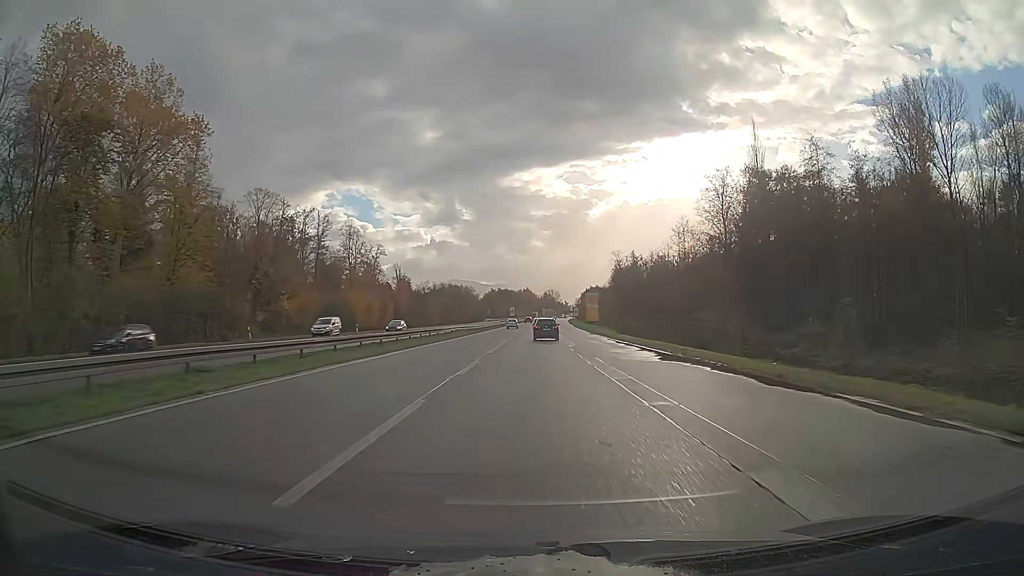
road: trunk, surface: asphalt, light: Day
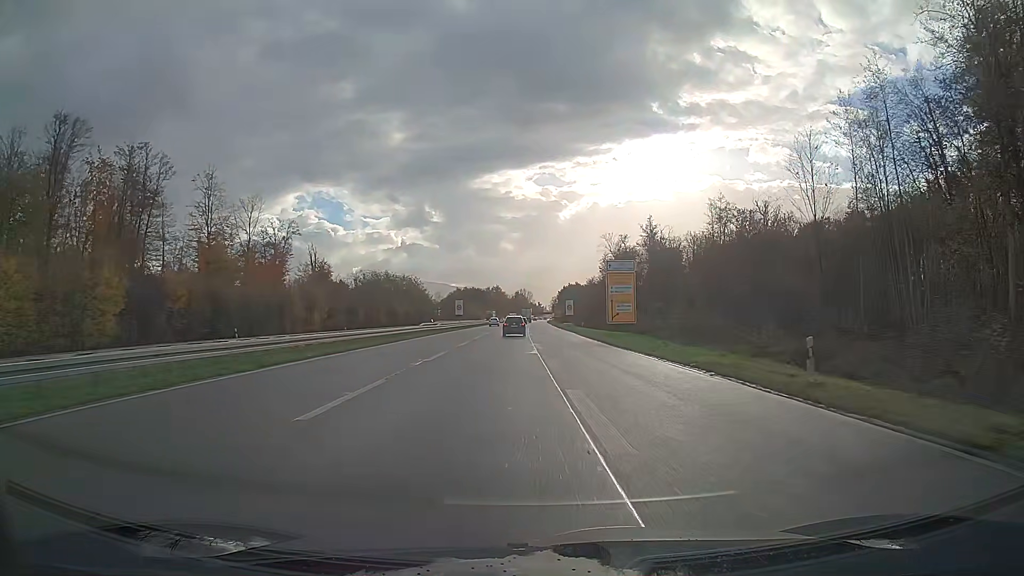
(+1.5, +68.1) m; +2°
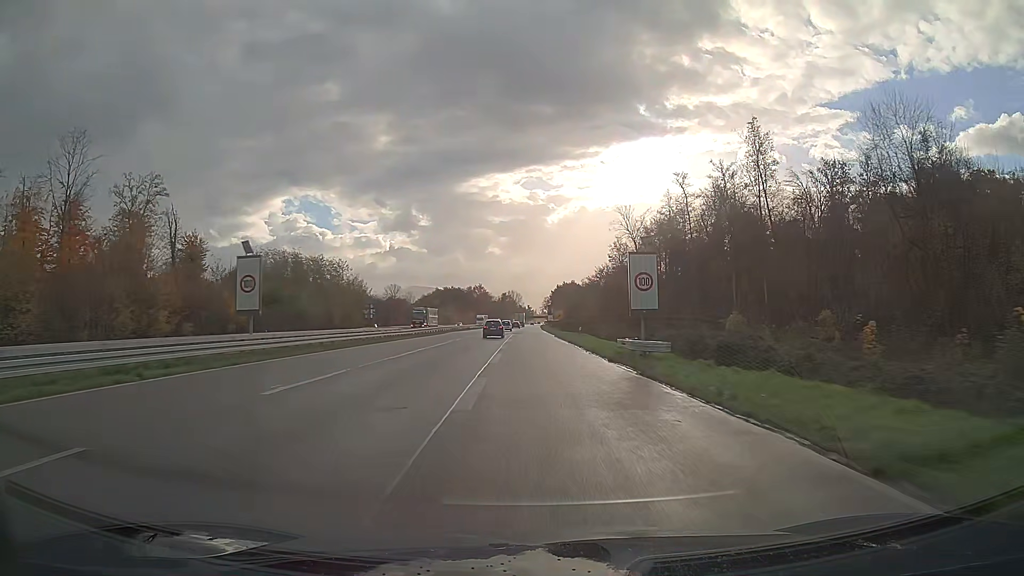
(+0.6, +67.7) m; +1°
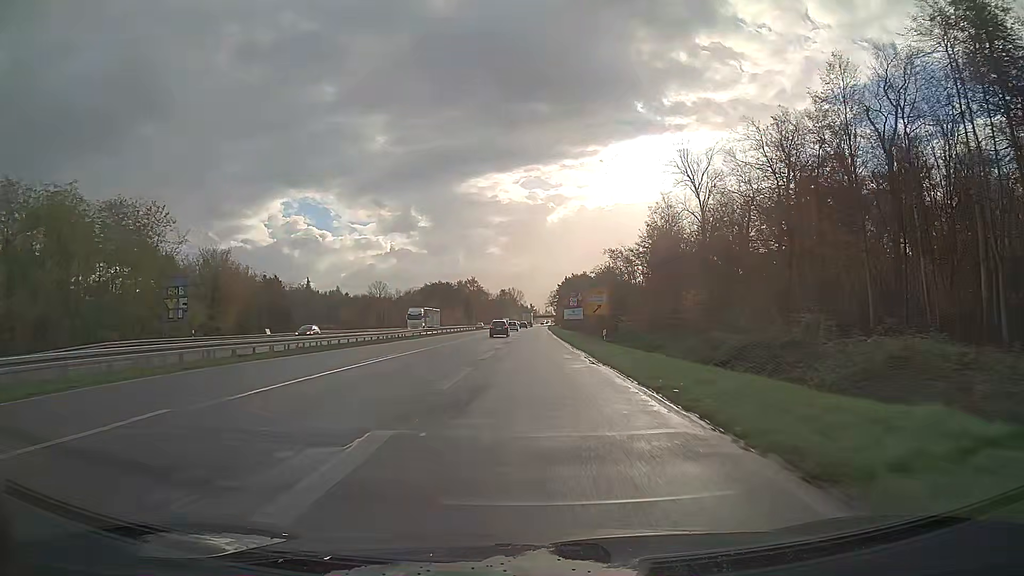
(-0.1, +67.2) m; 0°
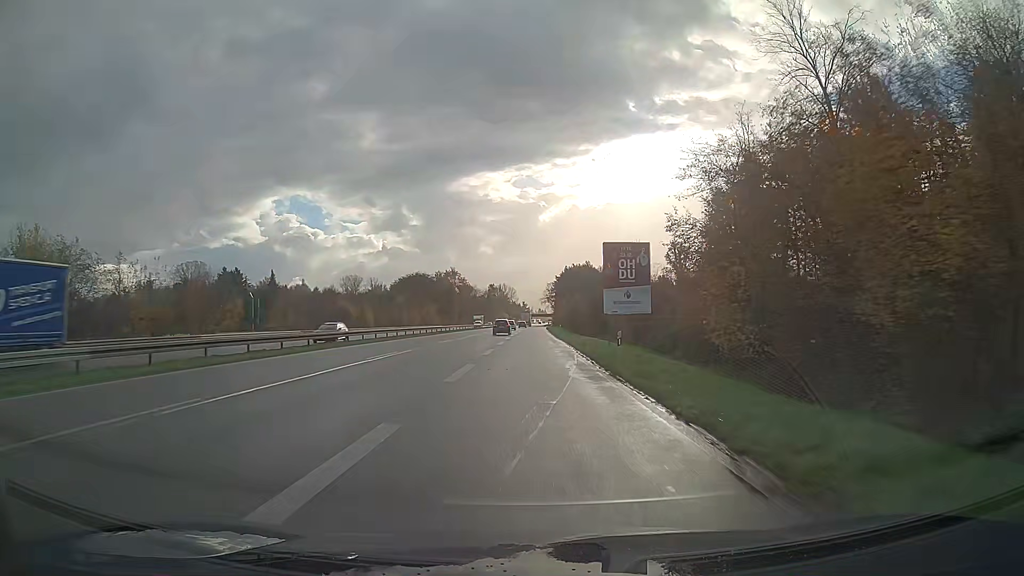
(+0.3, +53.5) m; +1°
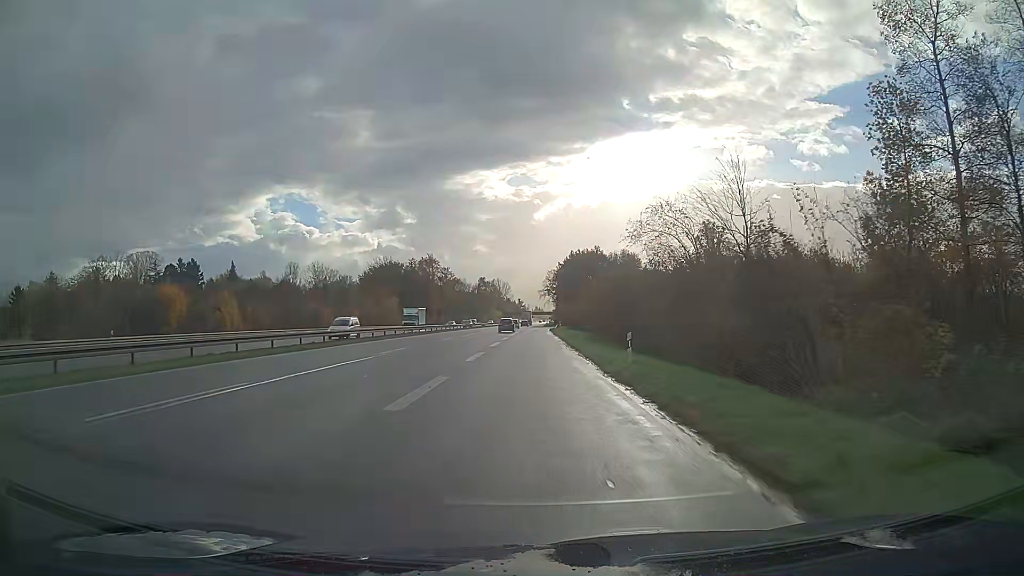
(+0.1, +52.1) m; 0°
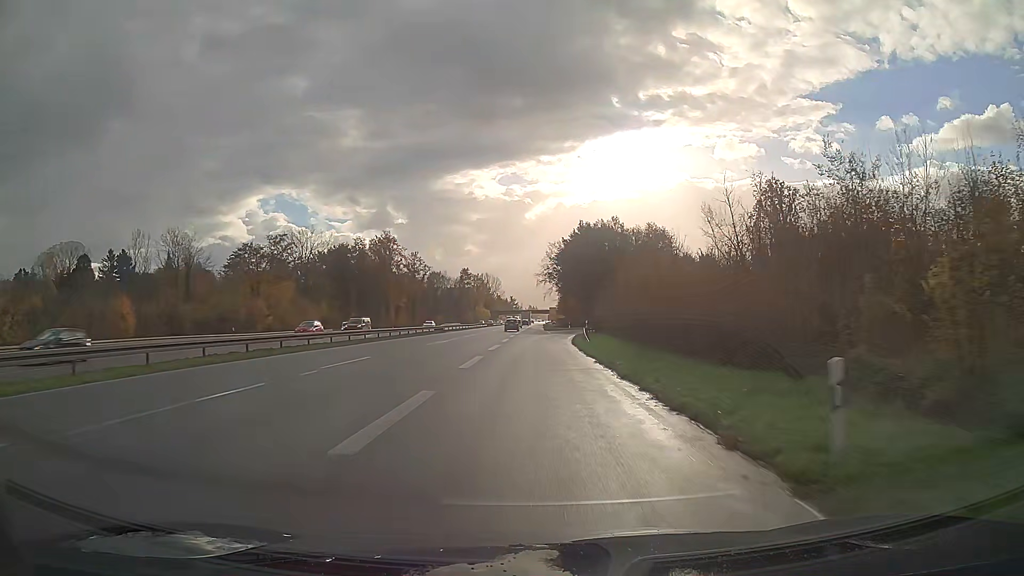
(+0.2, +62.5) m; +1°
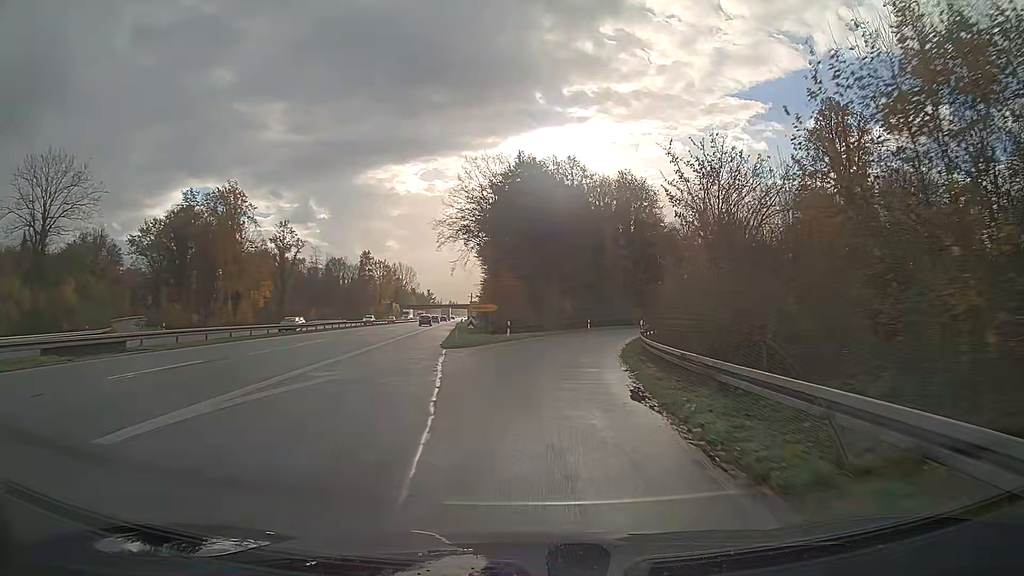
(+2.6, +59.1) m; +7°
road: trunk_link
